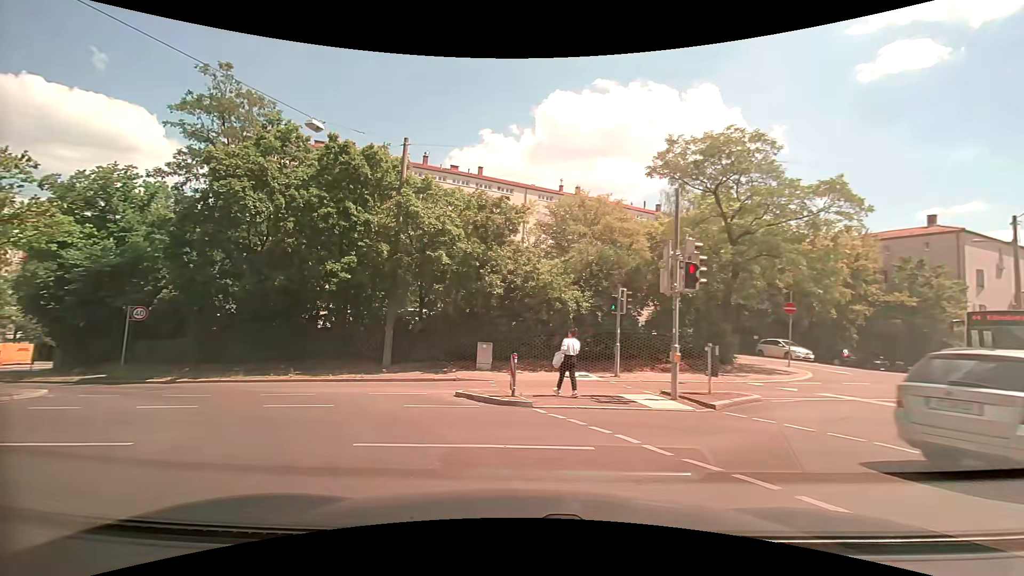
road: secondary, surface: asphalt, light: Day
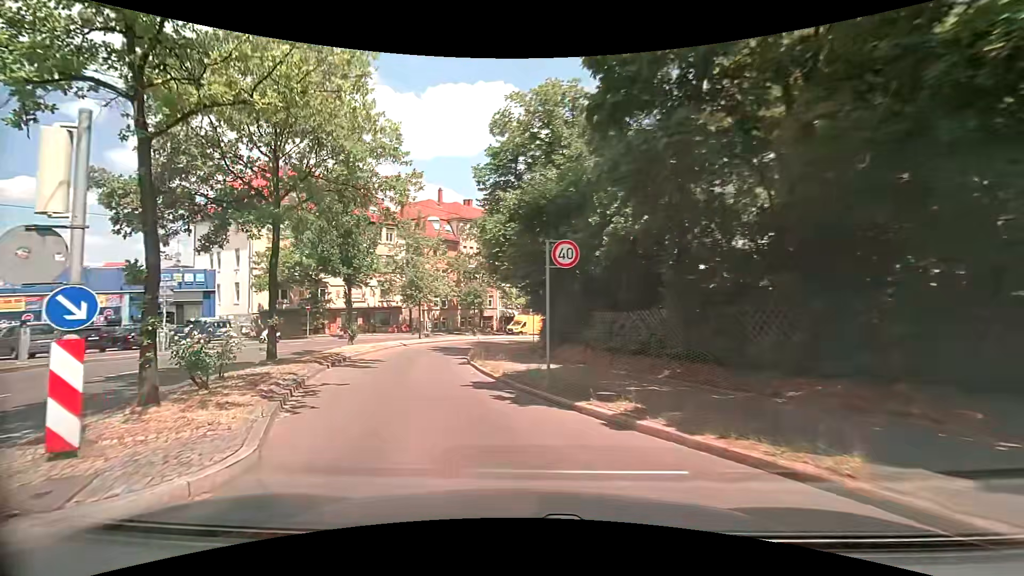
(-7.9, +14.6) m; -53°
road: secondary_link
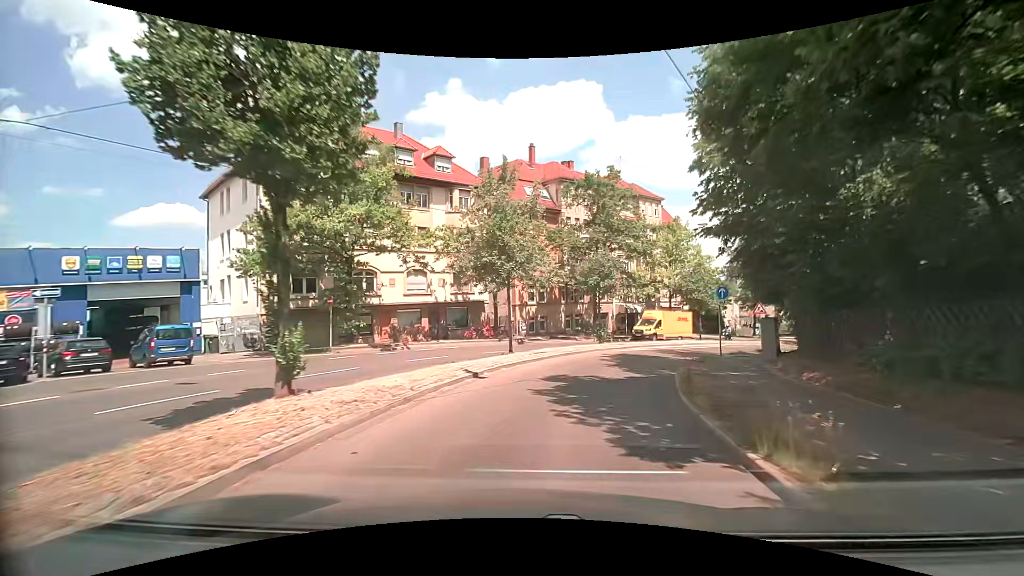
(-3.9, +18.4) m; -12°
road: secondary
